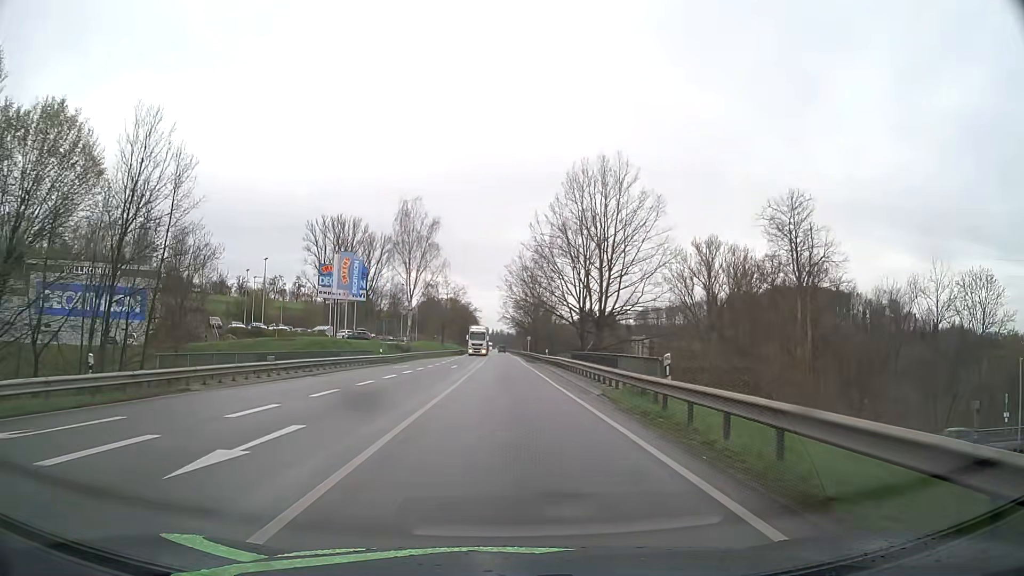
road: primary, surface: asphalt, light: Day
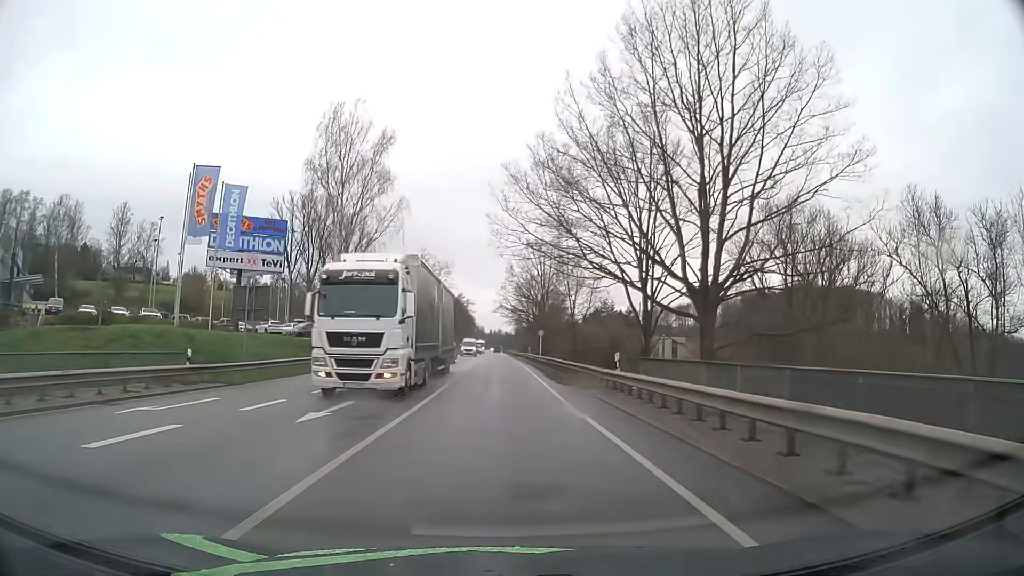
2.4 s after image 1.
(0.0, +34.9) m; 0°
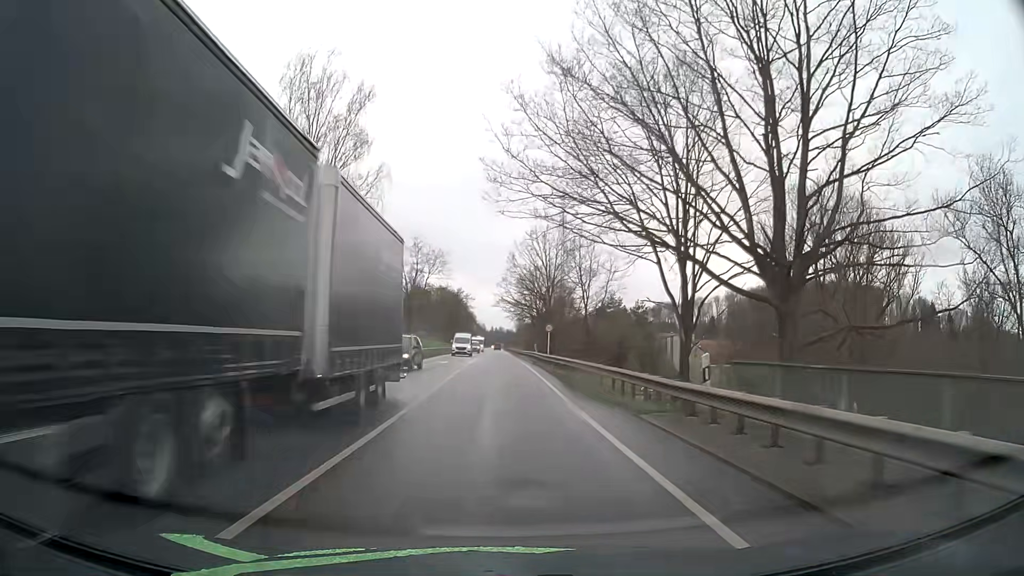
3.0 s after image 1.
(0.0, +8.8) m; 0°
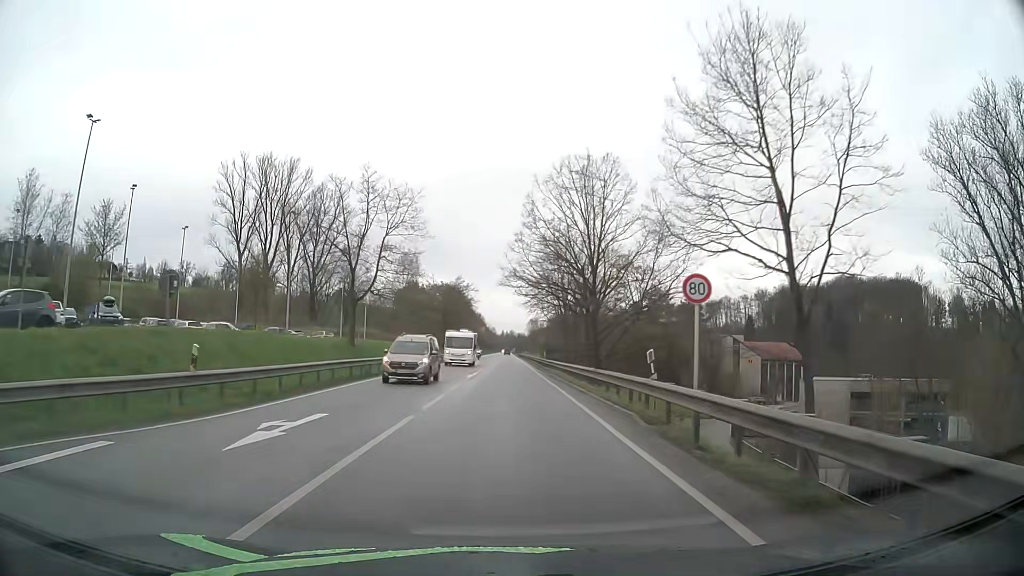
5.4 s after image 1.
(-0.5, +36.3) m; -2°
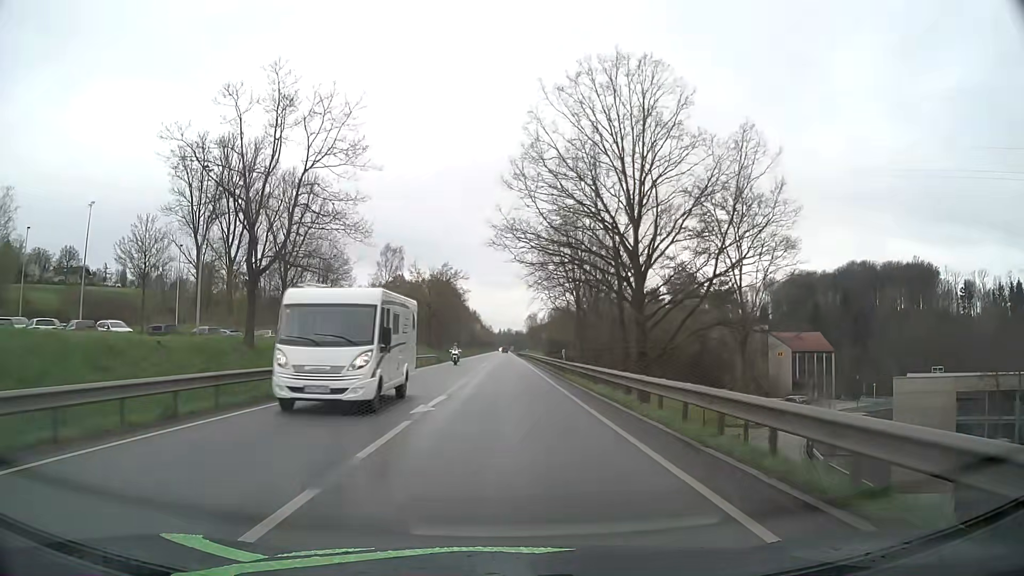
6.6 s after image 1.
(+0.1, +19.2) m; +1°
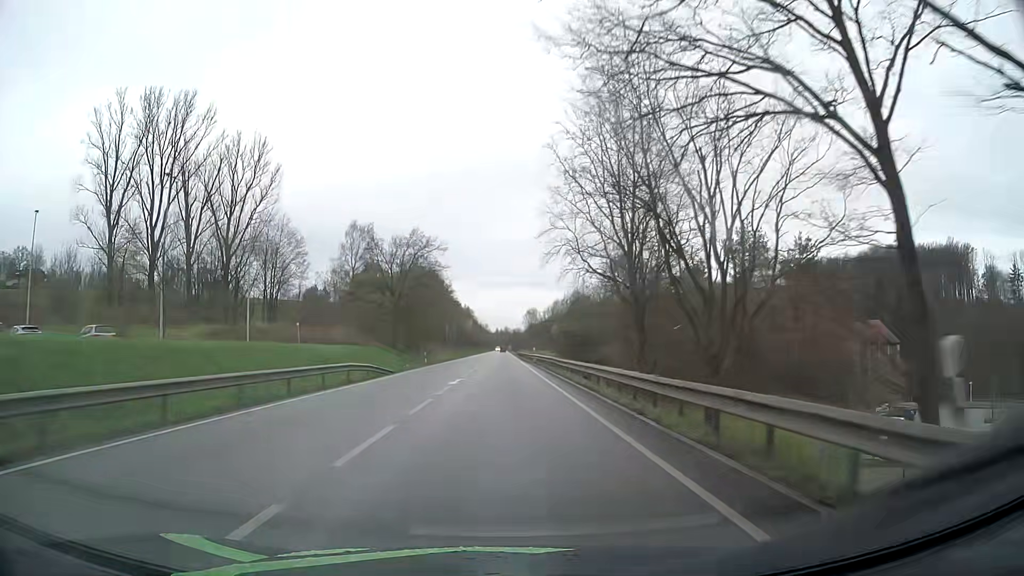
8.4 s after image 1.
(0.0, +30.5) m; 0°
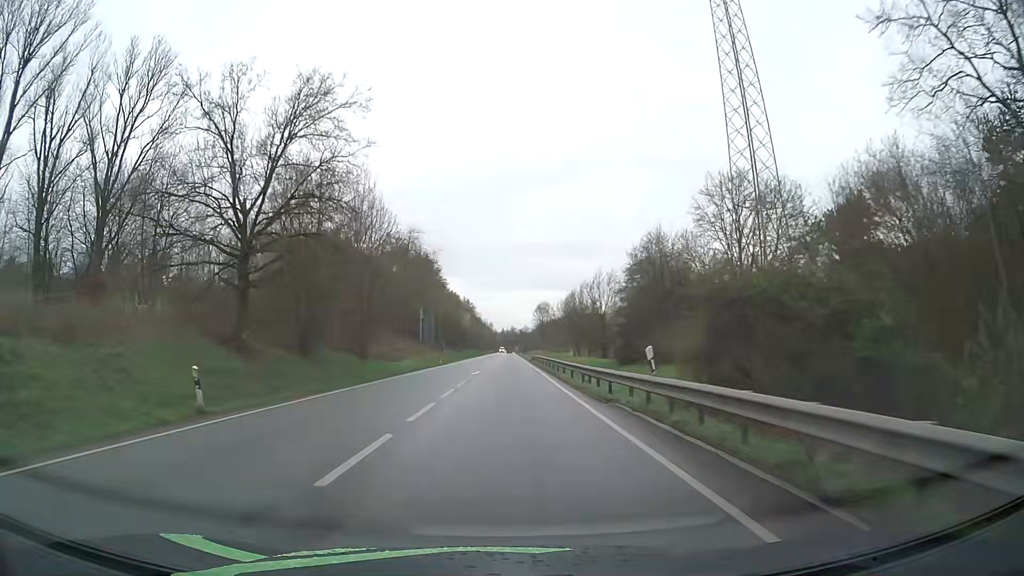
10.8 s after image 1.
(-0.3, +43.6) m; -1°
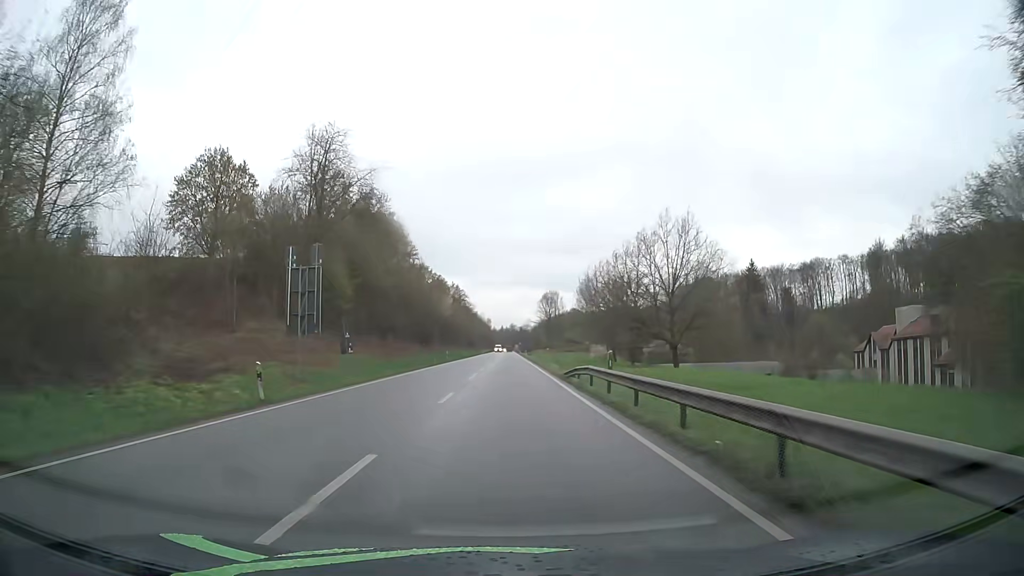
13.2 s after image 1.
(+0.1, +46.3) m; 0°
(0, +10) (0, +20) (0, +30) (0, +40) (0, +50) (0, +60) (0, +70) (+1, +80) (+1, +90) (+1, +100) m
